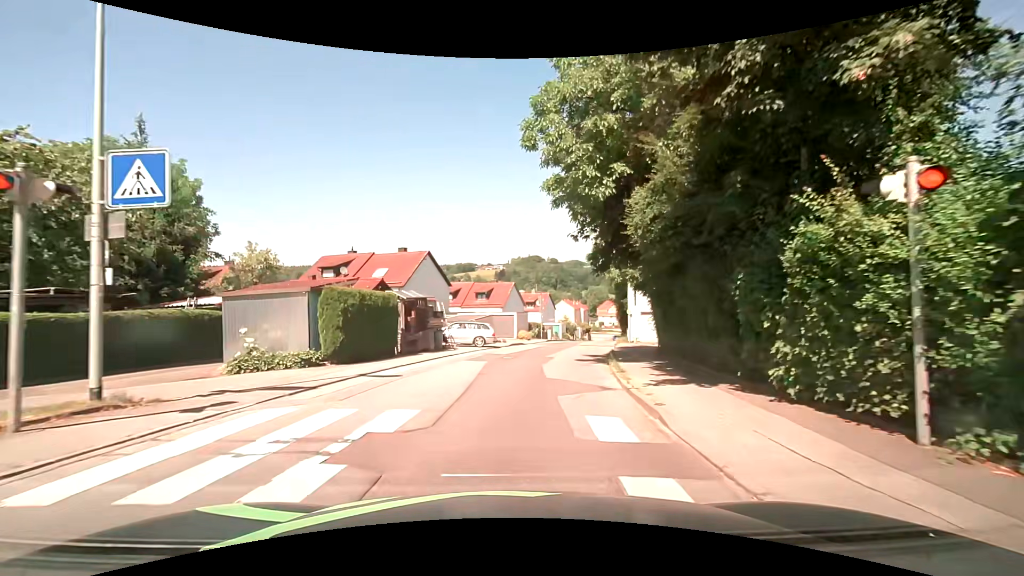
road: unclassified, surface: asphalt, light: Day
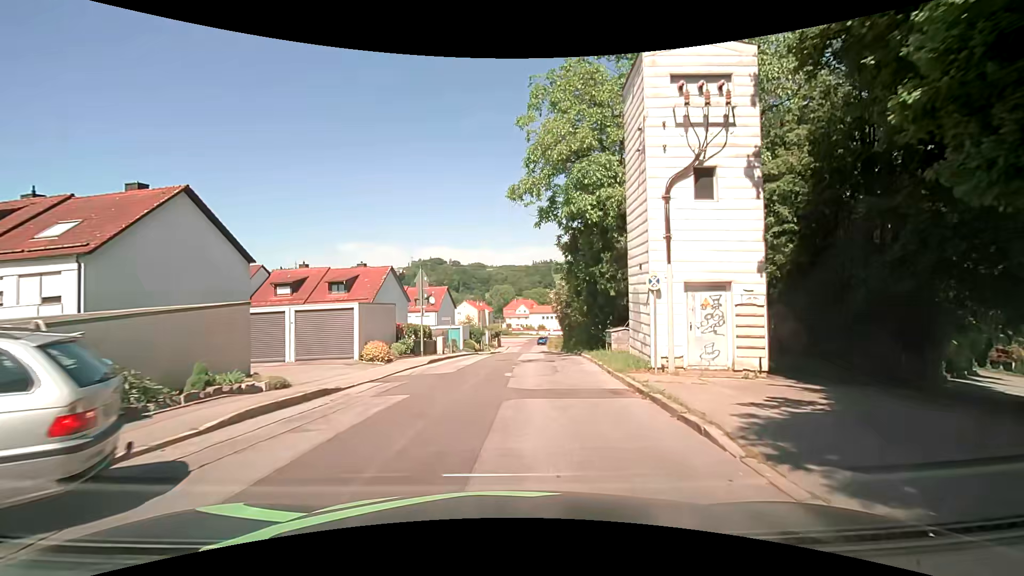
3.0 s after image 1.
(+2.4, +24.7) m; +11°
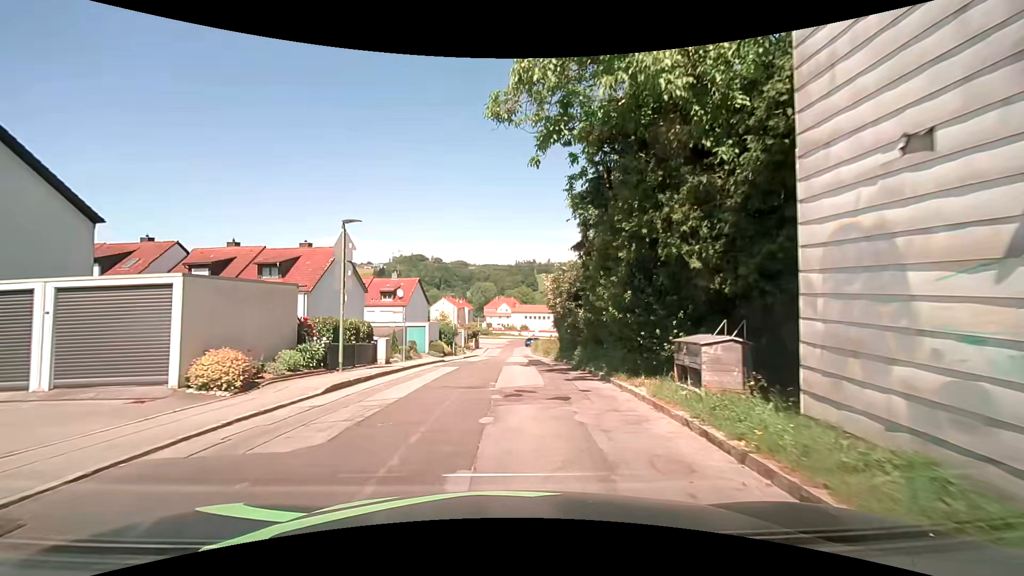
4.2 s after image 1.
(+0.2, +9.9) m; +3°
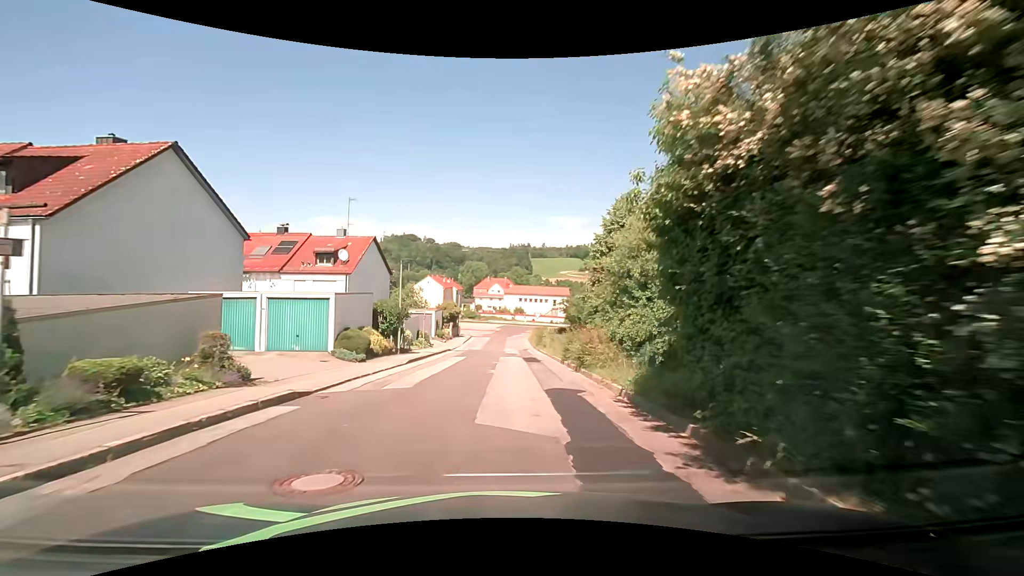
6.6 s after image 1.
(-0.1, +20.0) m; -1°
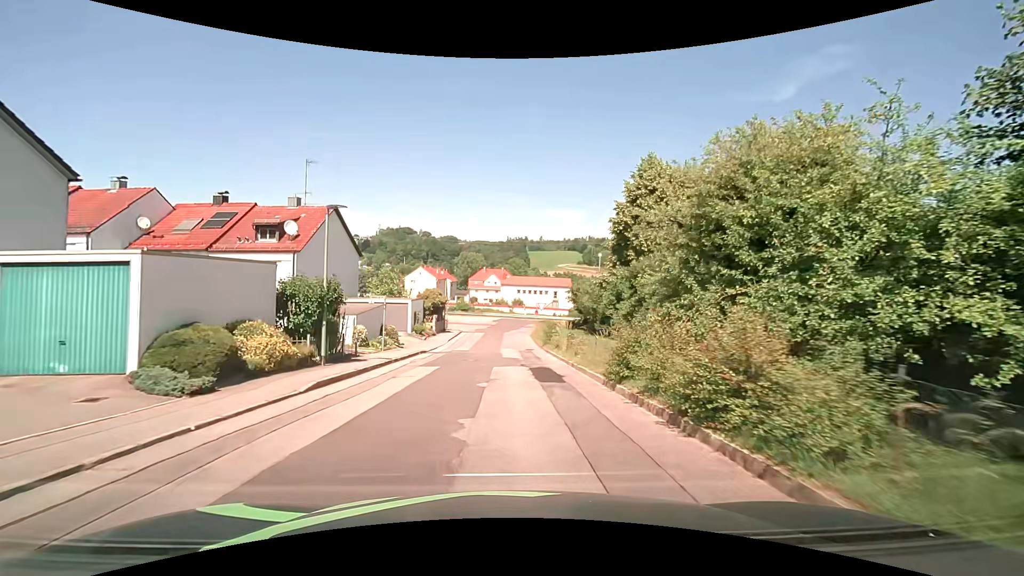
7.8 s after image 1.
(+0.1, +10.3) m; +1°
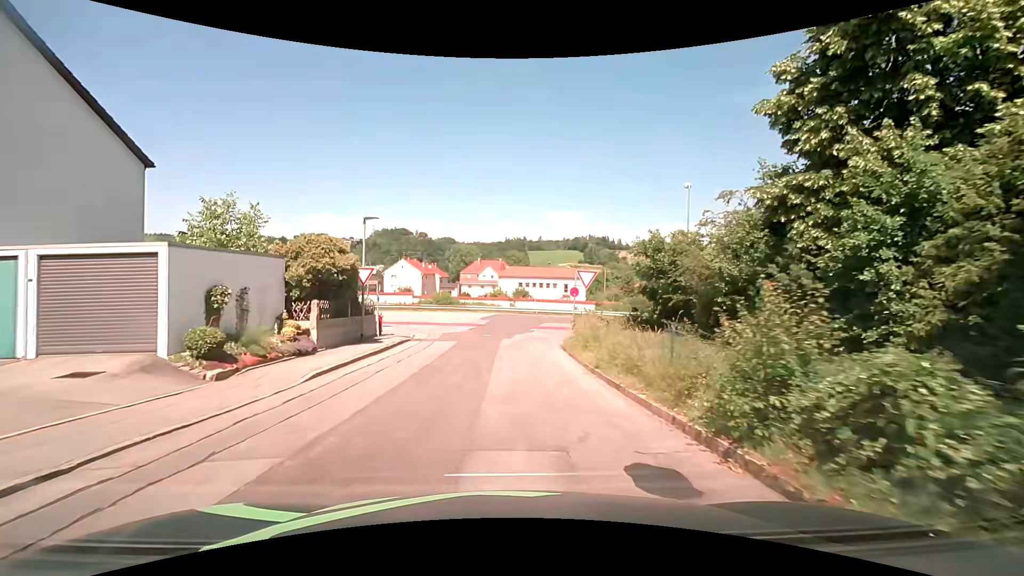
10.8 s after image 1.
(+0.3, +25.7) m; +1°
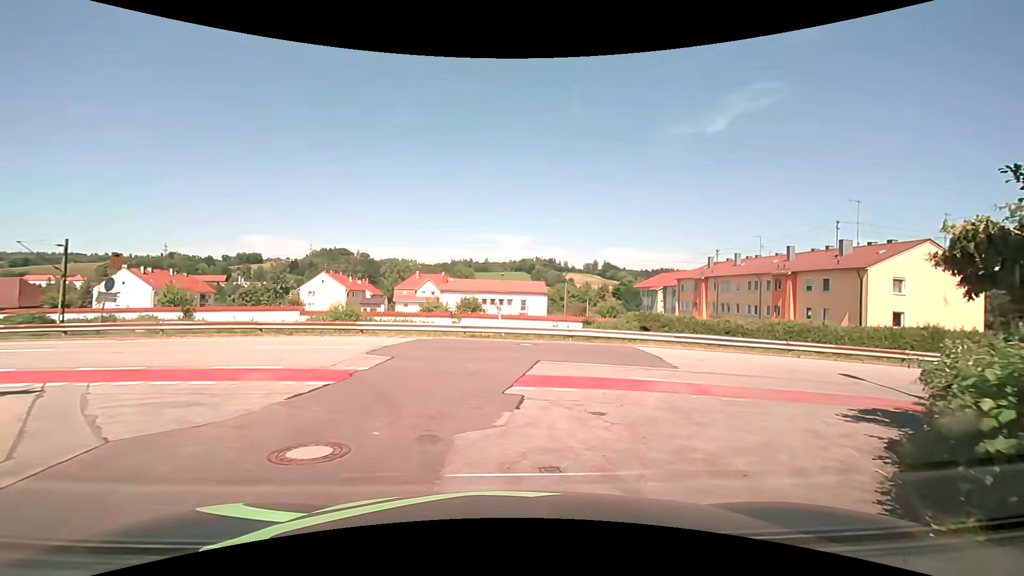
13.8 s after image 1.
(+0.1, +20.2) m; +5°
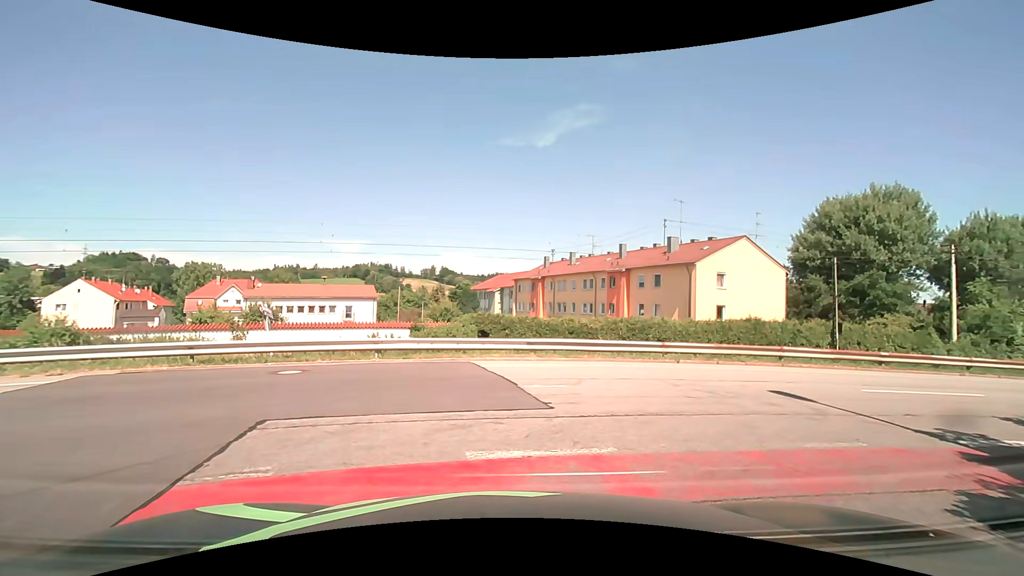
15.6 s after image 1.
(+1.0, +5.9) m; +20°
